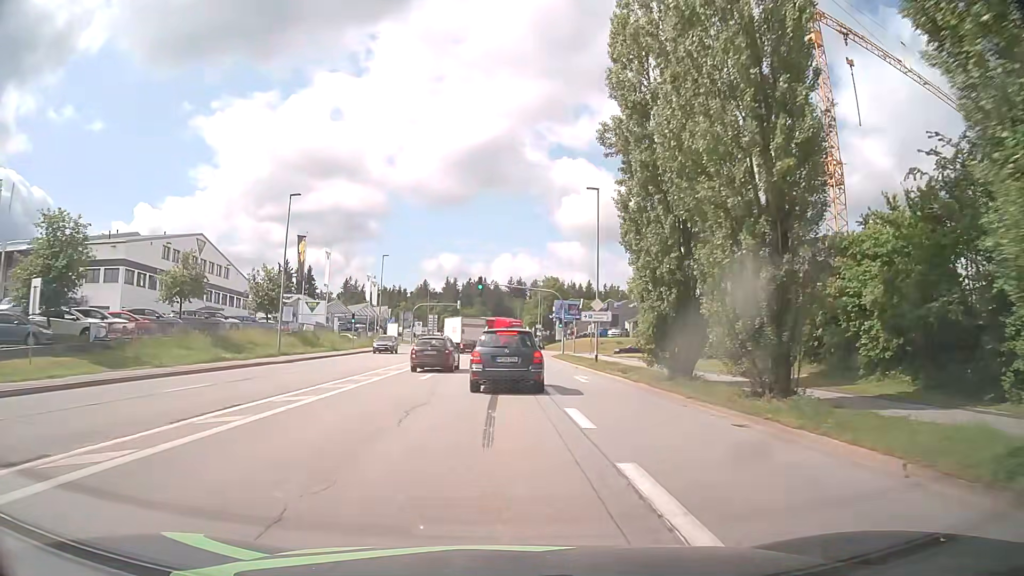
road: tertiary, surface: asphalt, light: Day
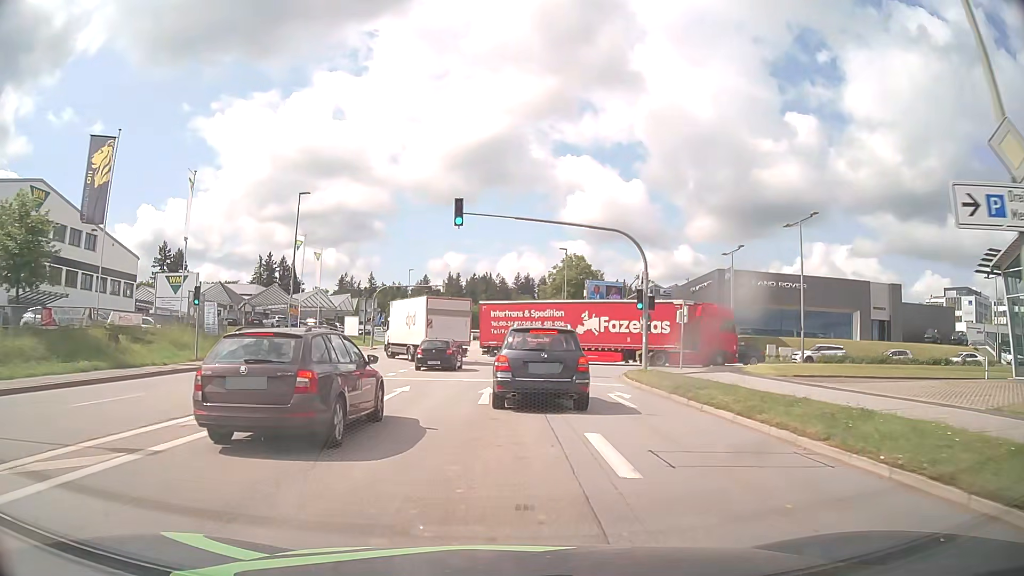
(-0.1, +33.5) m; -1°
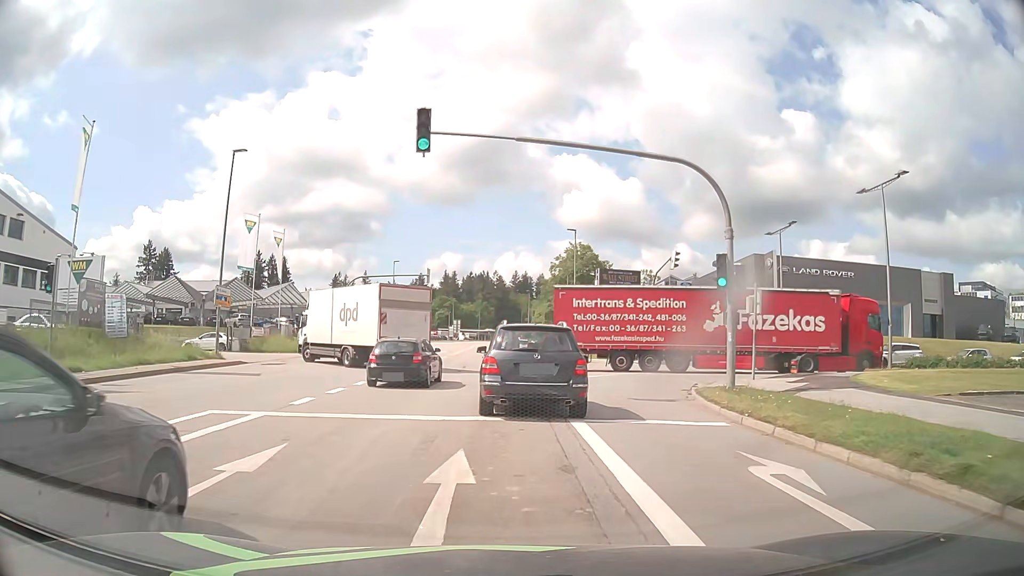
(+0.2, +10.7) m; +1°
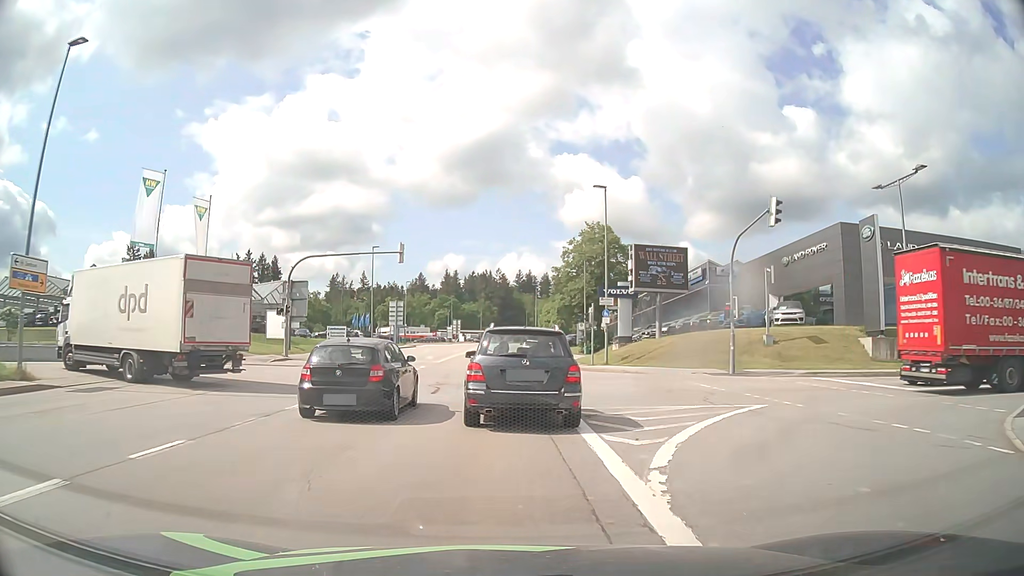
(0.0, +15.4) m; 0°
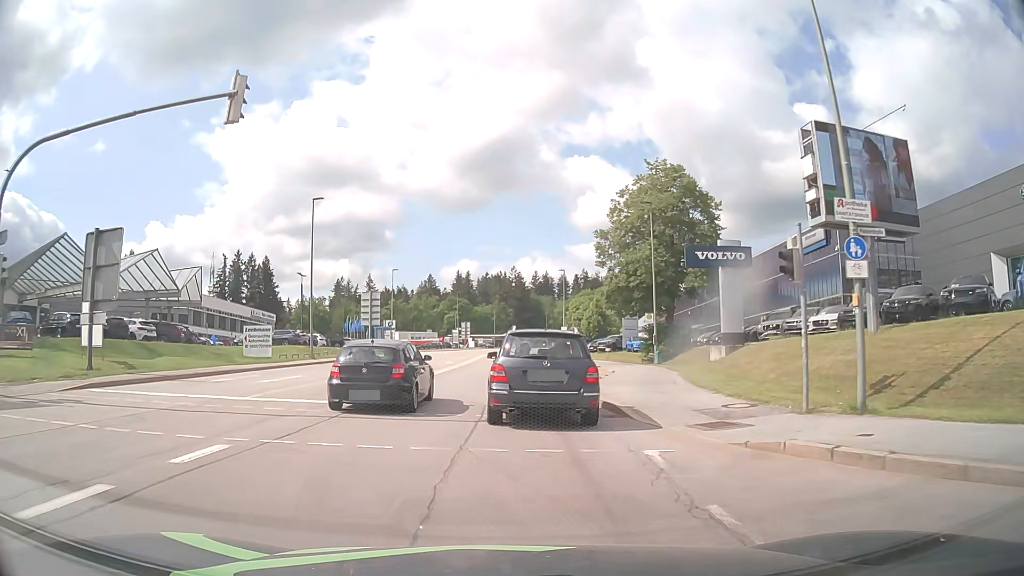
(-0.3, +26.6) m; -1°
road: secondary
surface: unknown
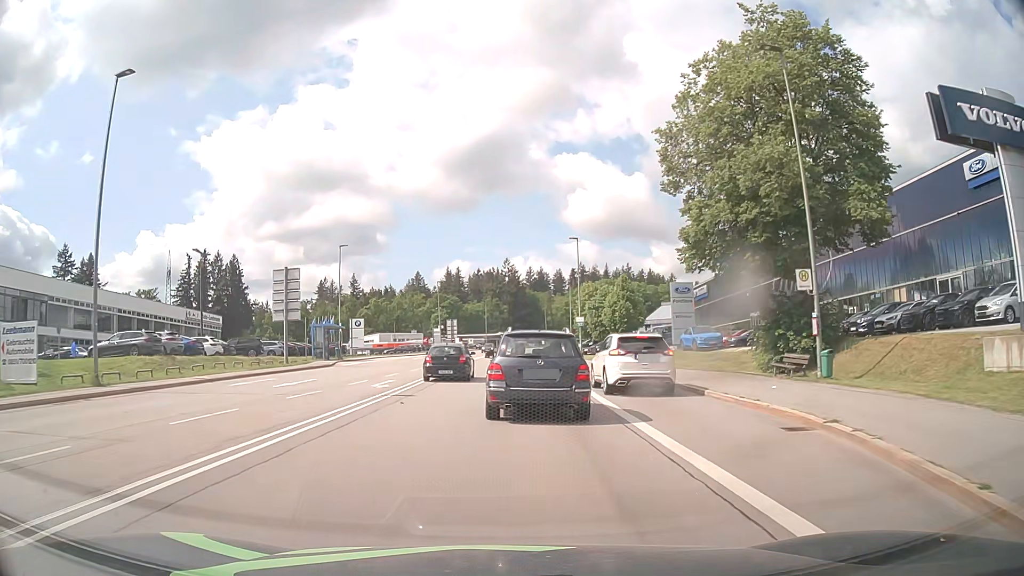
(+0.2, +23.9) m; +1°
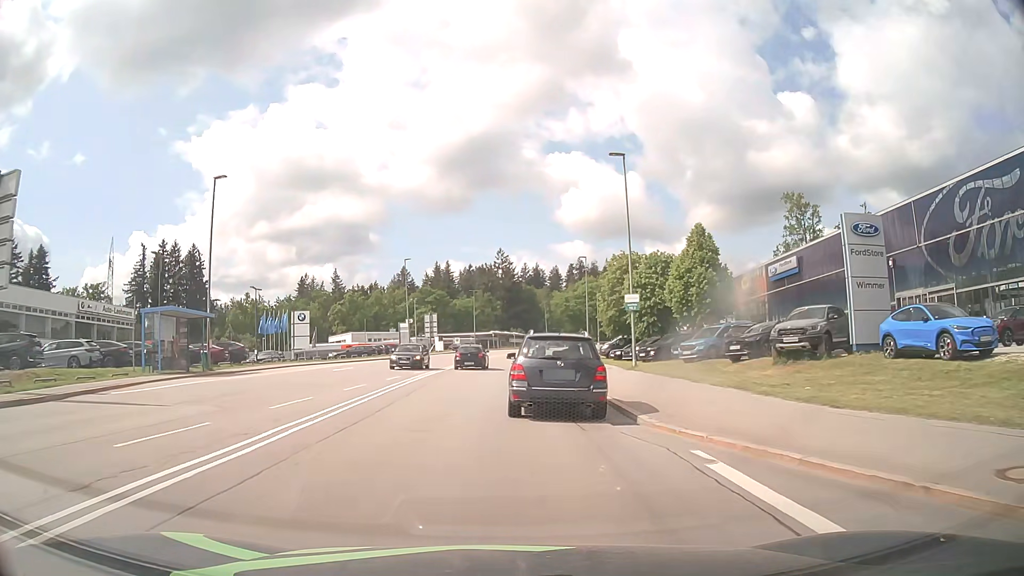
(+0.1, +26.7) m; 0°
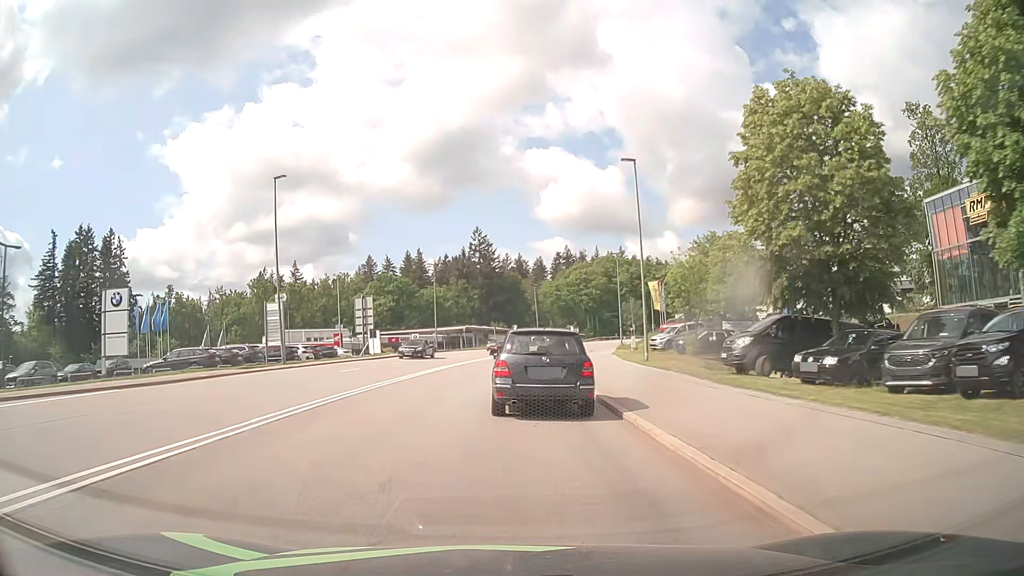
(+0.6, +37.3) m; +2°
(0, +10) (0, +20) (+1, +30) (+1, +40) (+2, +50) (+4, +60) (+6, +70) (+8, +79) (+11, +89) (+14, +99) m
